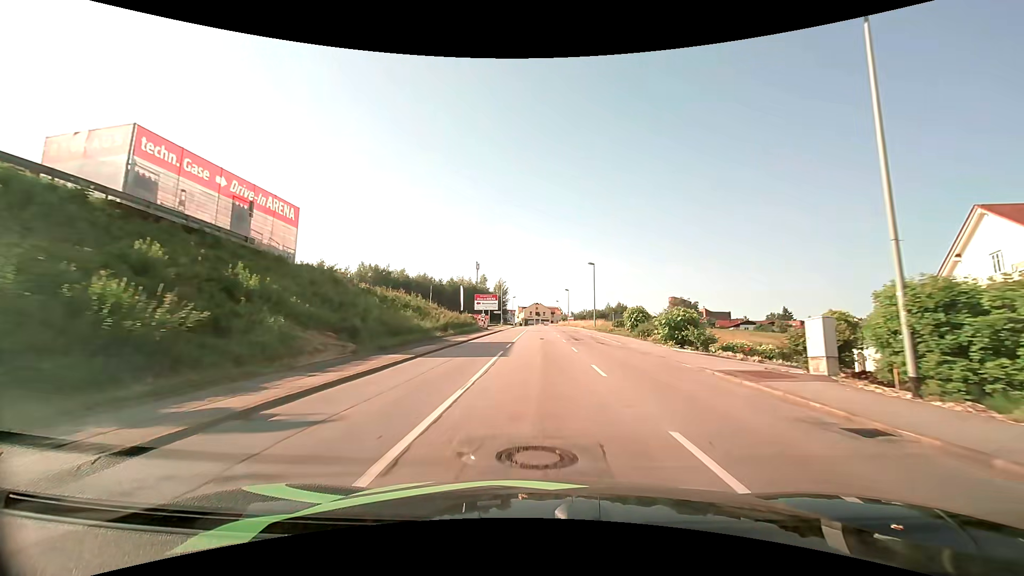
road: tertiary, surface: asphalt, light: Day
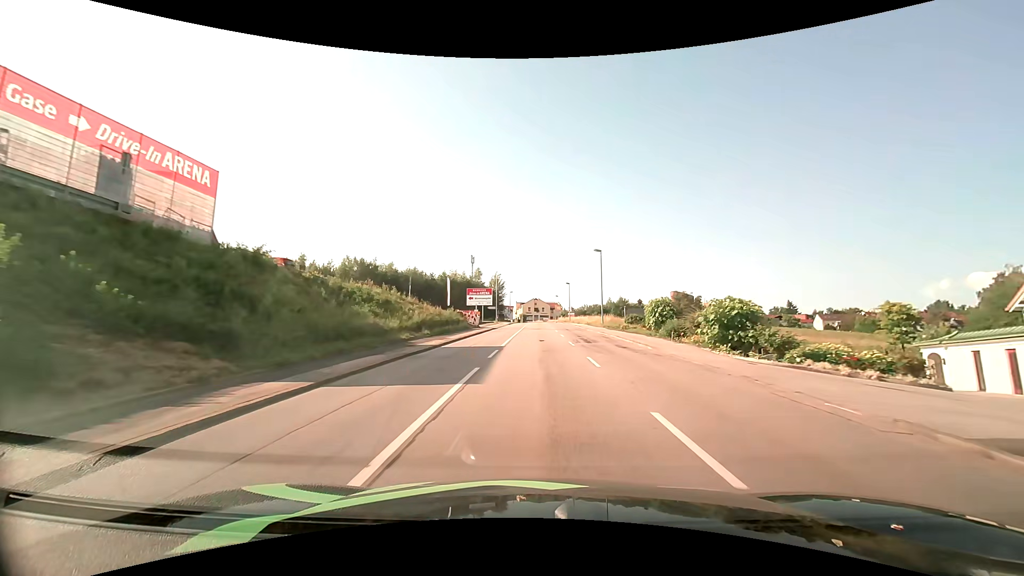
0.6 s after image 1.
(0.0, +8.2) m; 0°
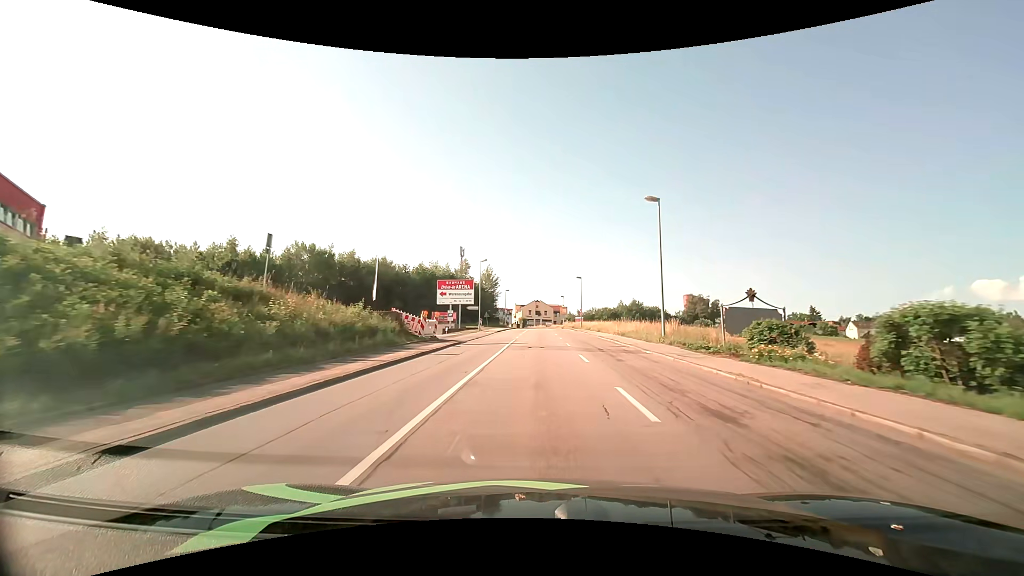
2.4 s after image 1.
(0.0, +24.3) m; 0°
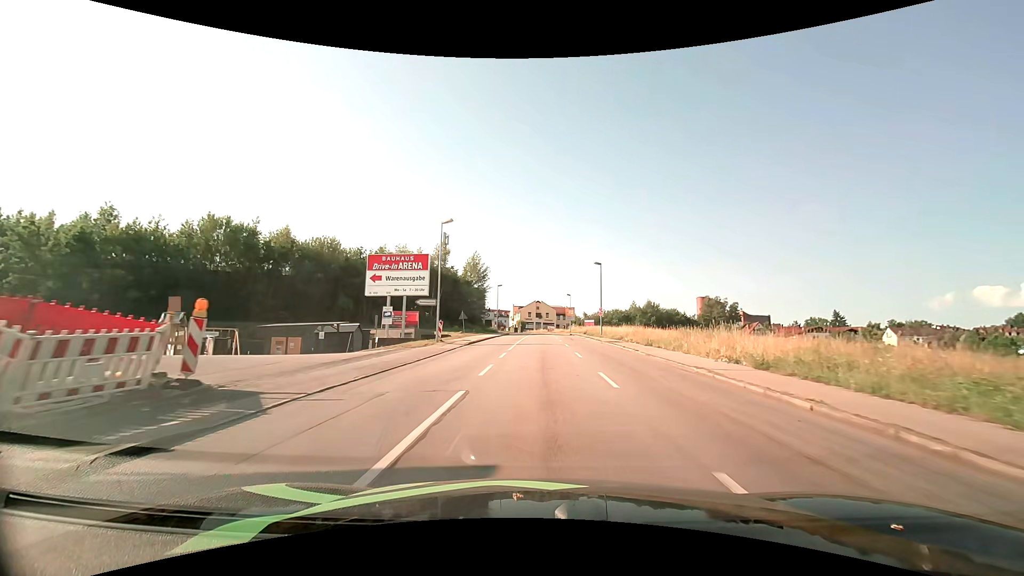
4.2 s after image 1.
(-0.1, +23.2) m; 0°
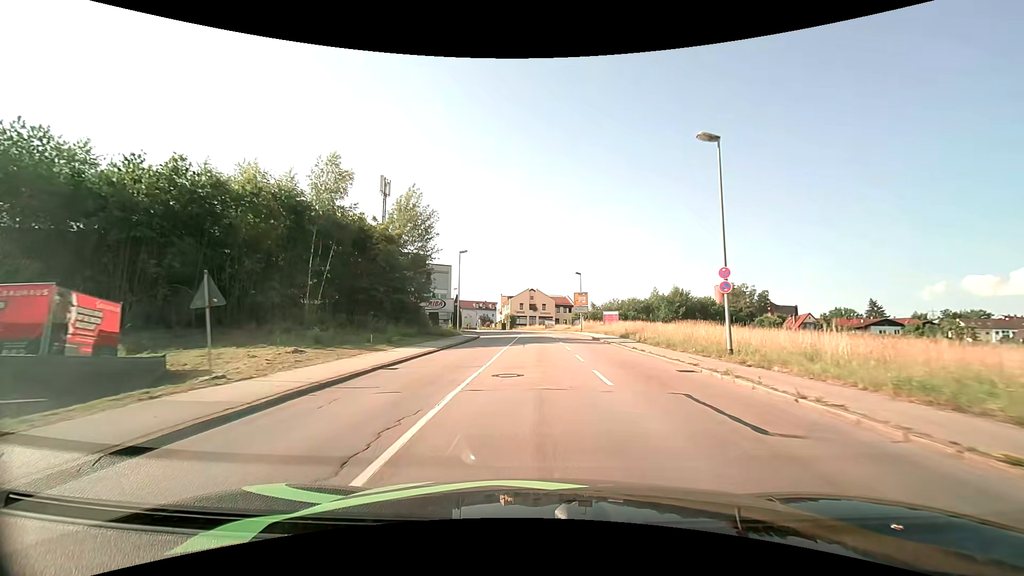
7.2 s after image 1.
(+0.2, +36.8) m; +1°
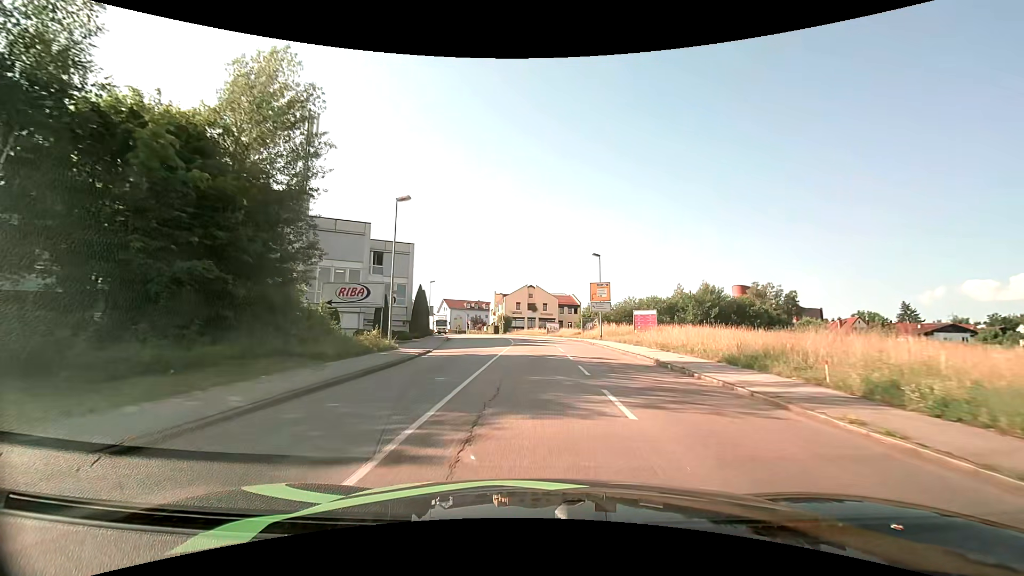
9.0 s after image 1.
(0.0, +21.5) m; 0°
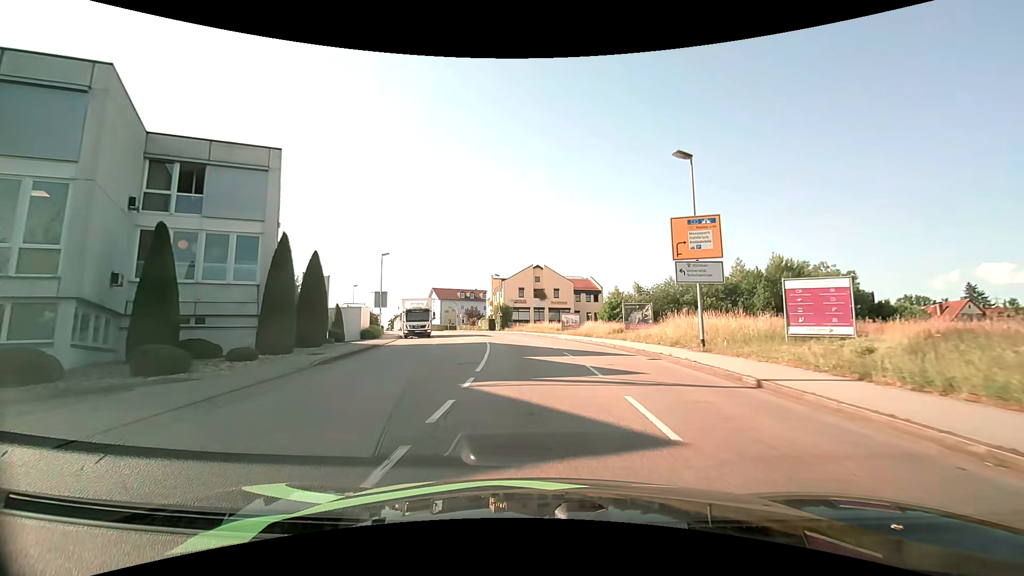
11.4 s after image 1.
(-0.2, +26.8) m; -1°
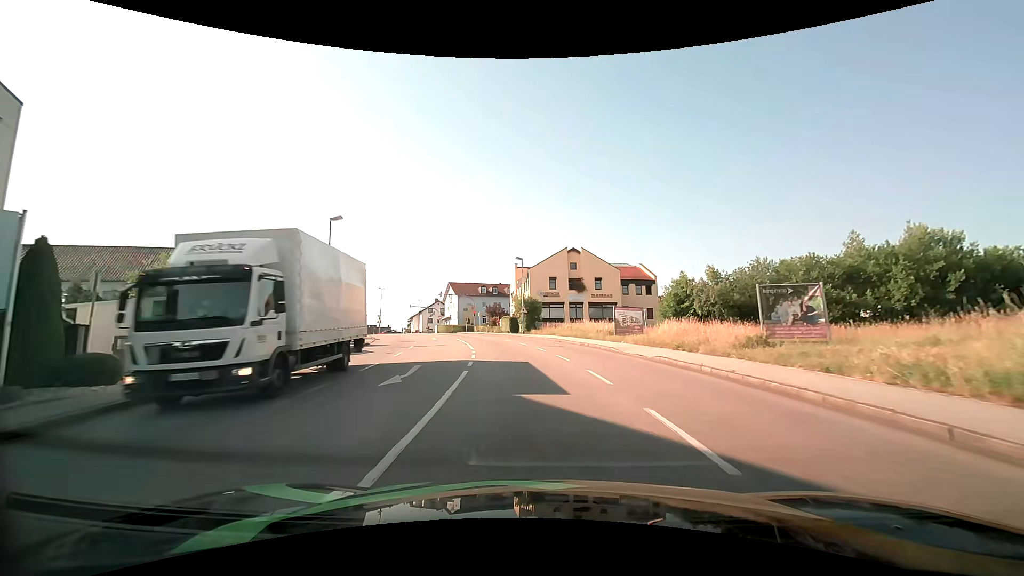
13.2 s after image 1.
(-0.5, +19.0) m; -3°
(0, +10) (-1, +20) (-2, +30) (-5, +40) (-8, +49) (-11, +59) (-15, +68) (-19, +77) (-23, +86) (-27, +95) m
